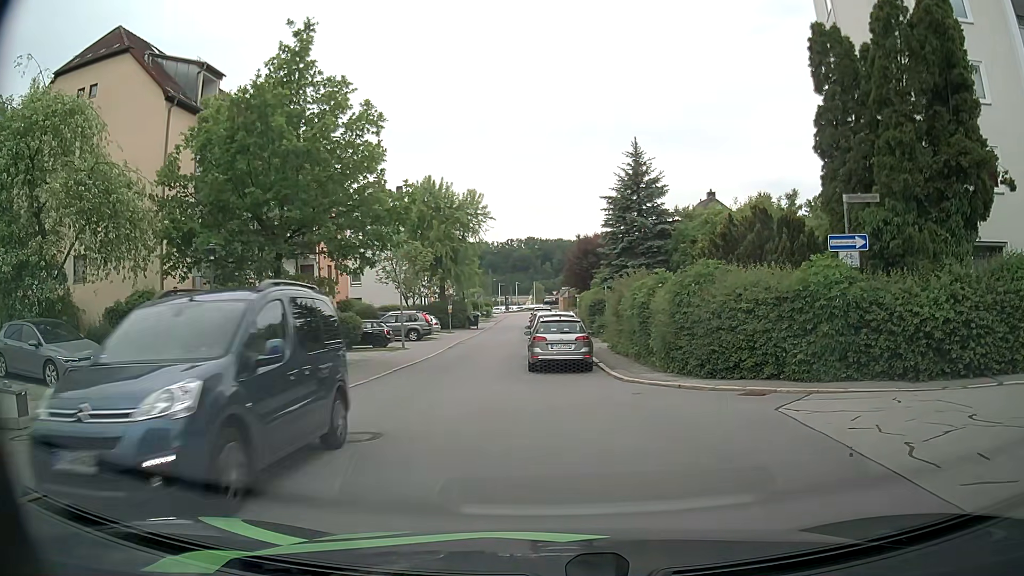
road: residential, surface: asphalt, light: Day
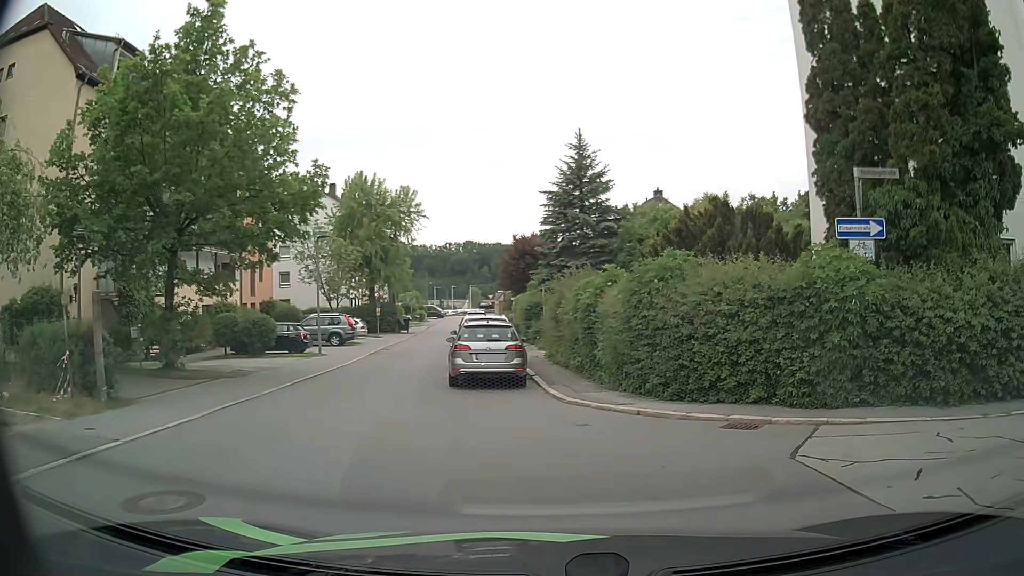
(0.0, +3.1) m; +6°
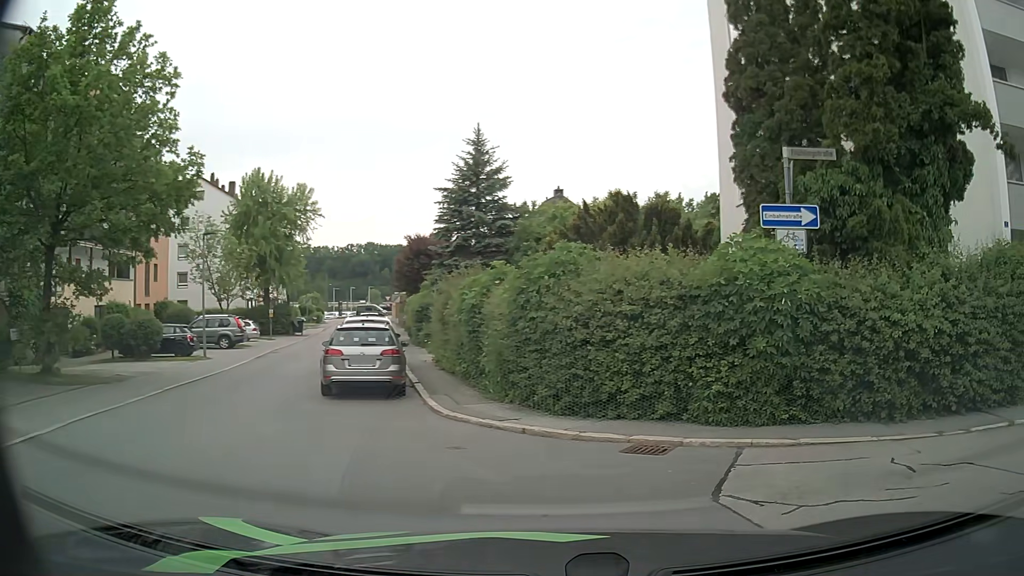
(+0.1, +1.5) m; +8°
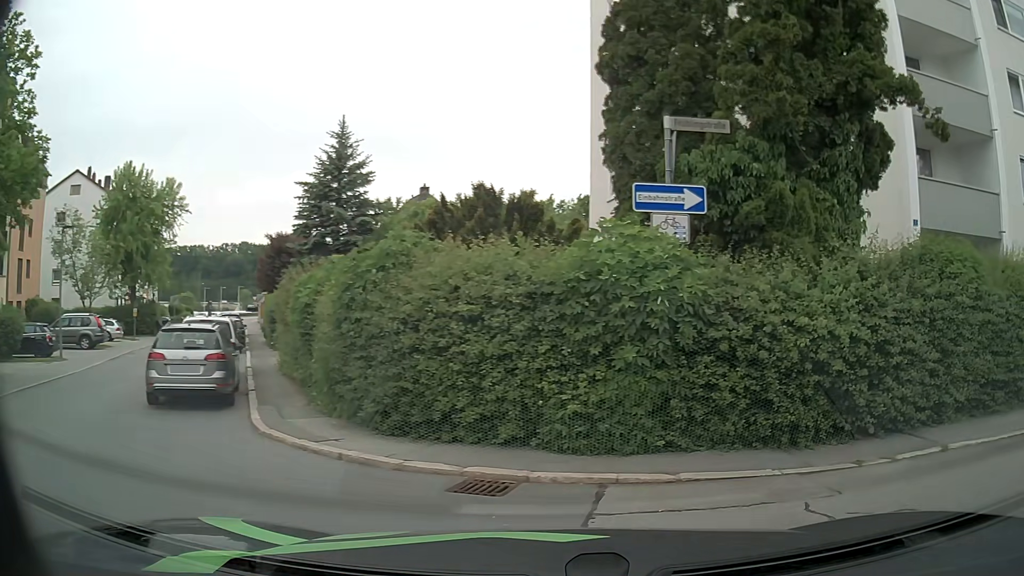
(+0.1, +1.6) m; +9°
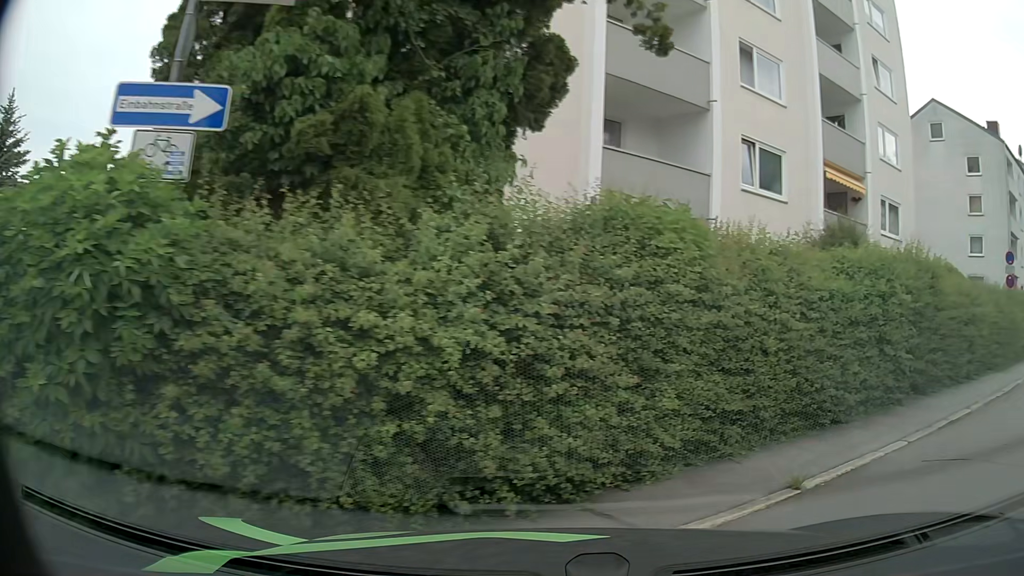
(+0.8, +3.2) m; +26°
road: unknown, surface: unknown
